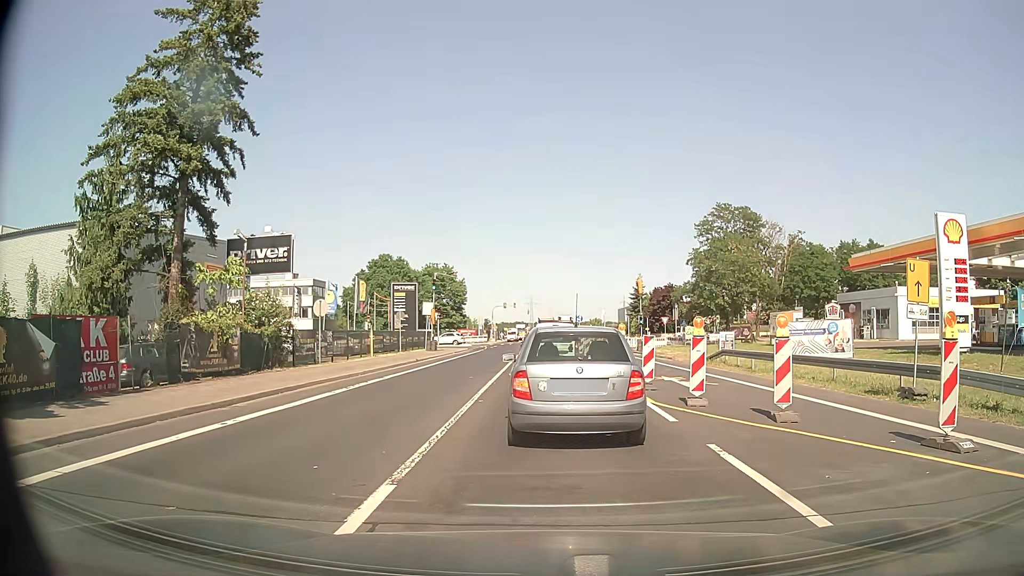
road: secondary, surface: asphalt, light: Day
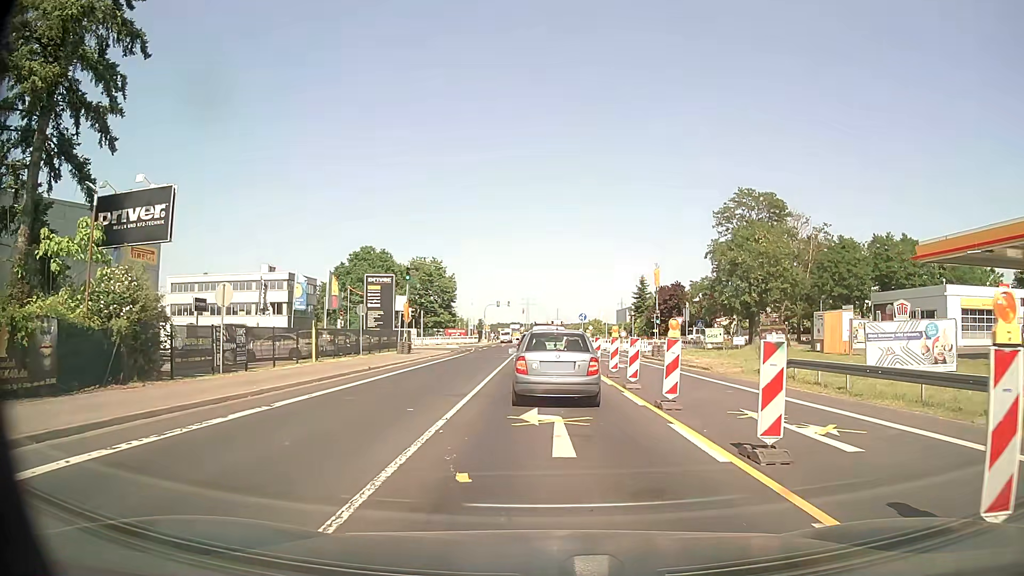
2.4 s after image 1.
(0.0, +9.8) m; 0°
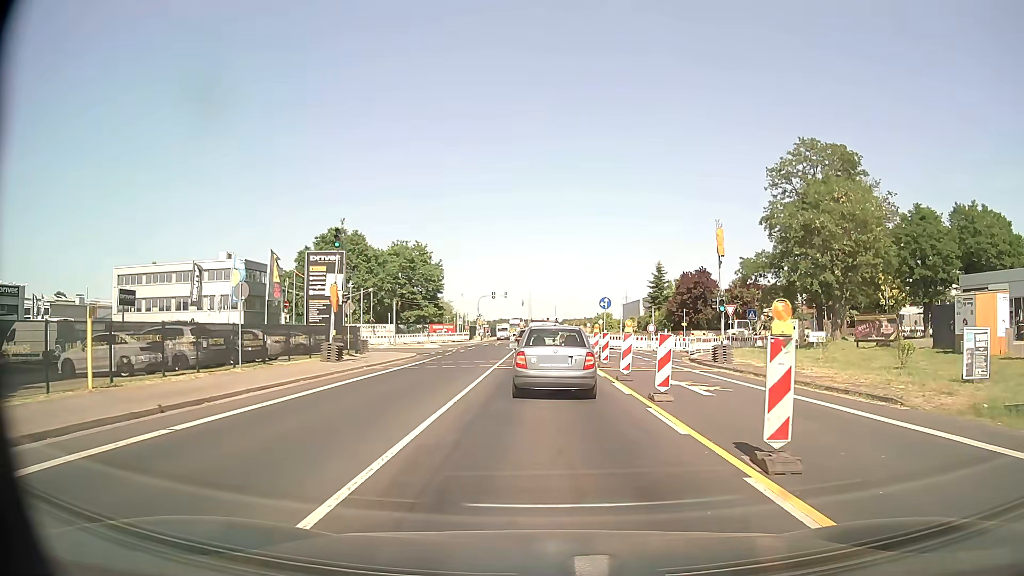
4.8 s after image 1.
(+0.1, +15.7) m; 0°
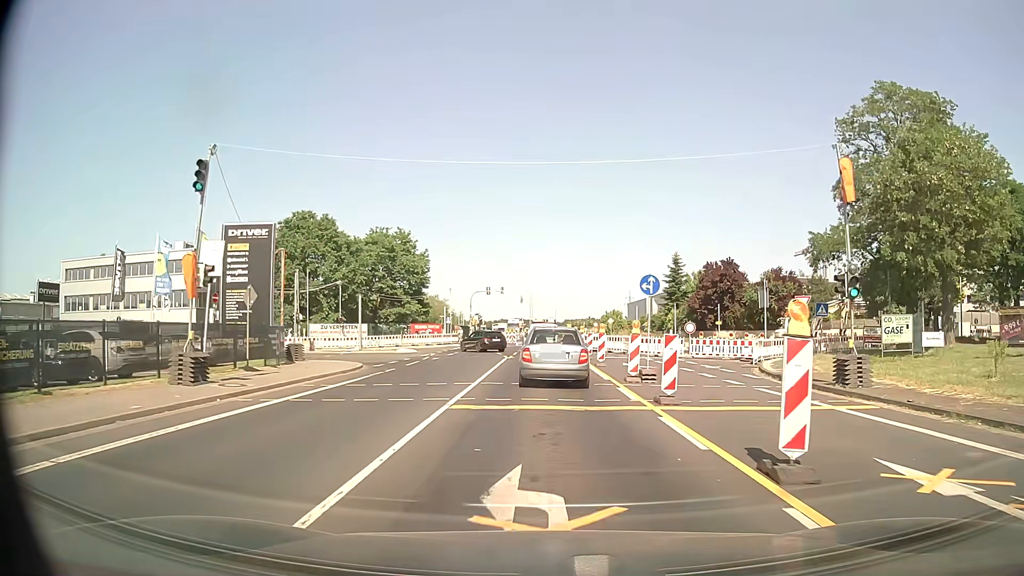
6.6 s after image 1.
(-0.1, +12.6) m; 0°
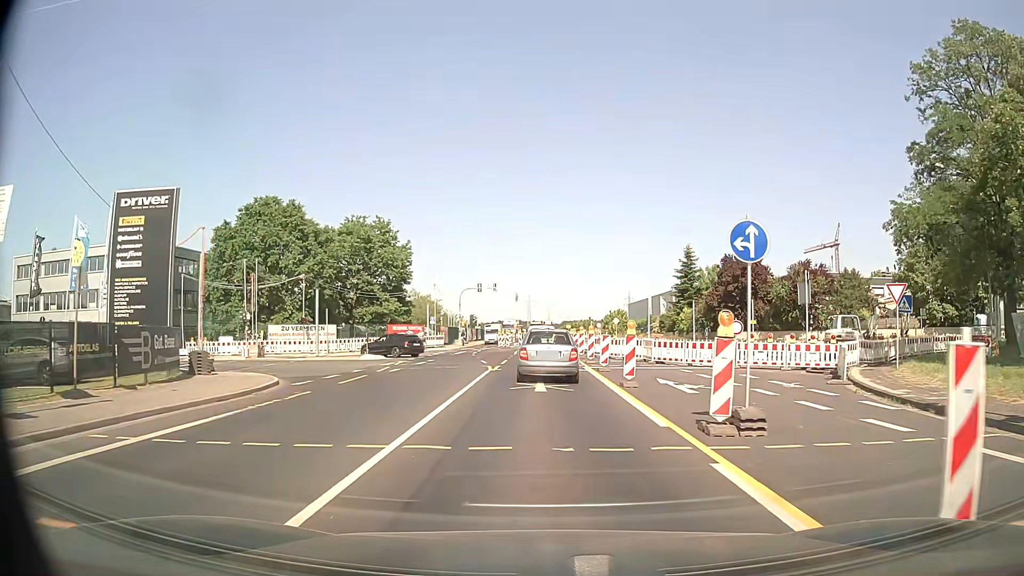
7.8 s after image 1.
(0.0, +9.5) m; 0°
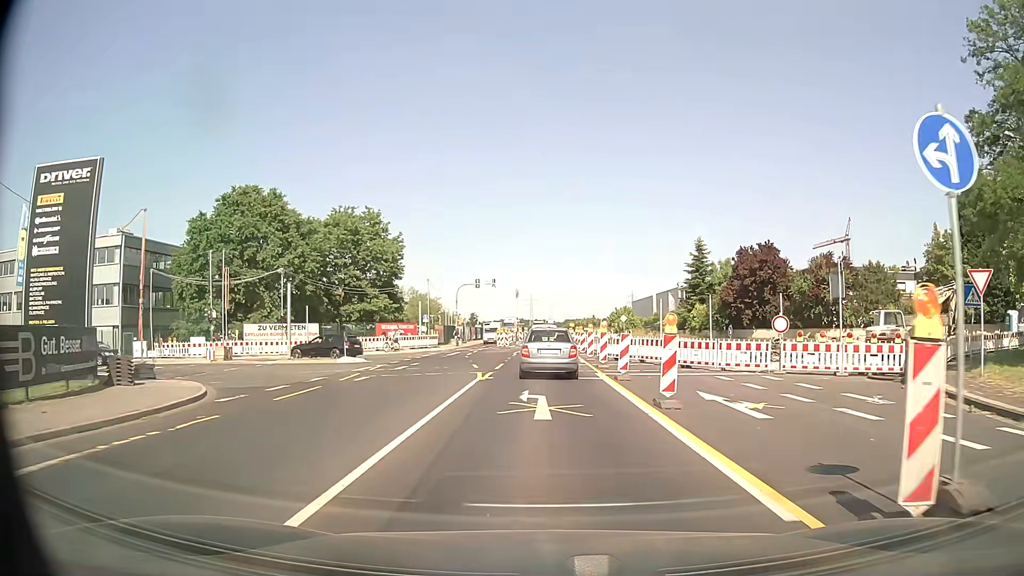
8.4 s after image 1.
(0.0, +5.2) m; 0°
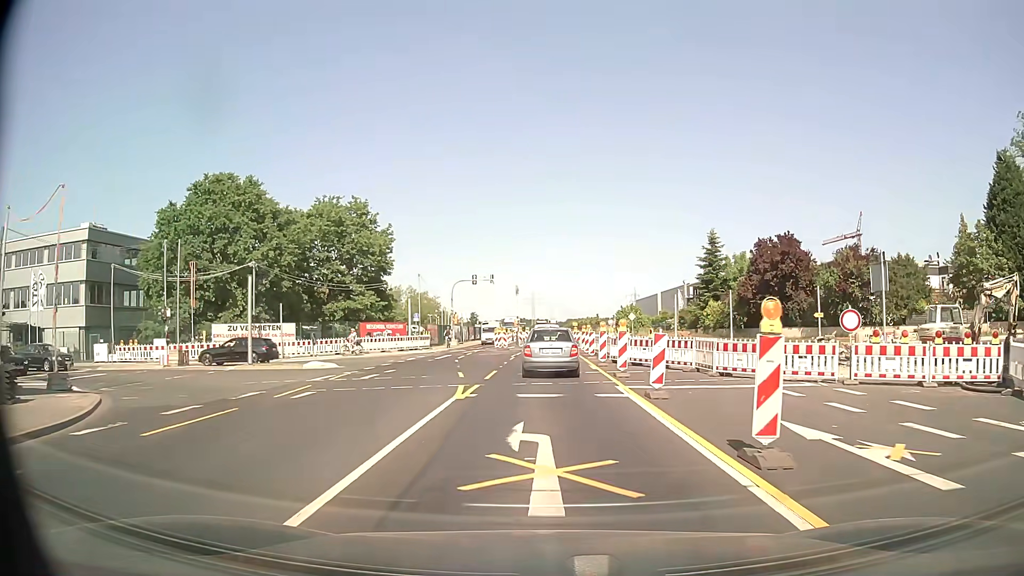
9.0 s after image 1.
(0.0, +5.5) m; 0°
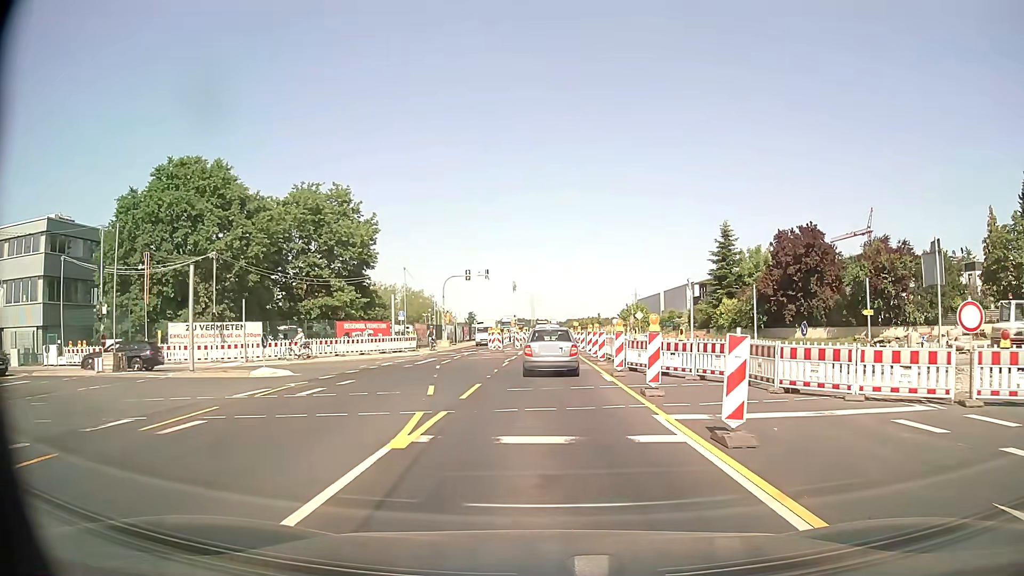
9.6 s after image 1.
(0.0, +5.7) m; 0°
(0, +10) (0, +20) (0, +30) (0, +40) (+1, +50) (+1, +60) (+1, +70) (+1, +80) (+2, +90) (+4, +100) m
